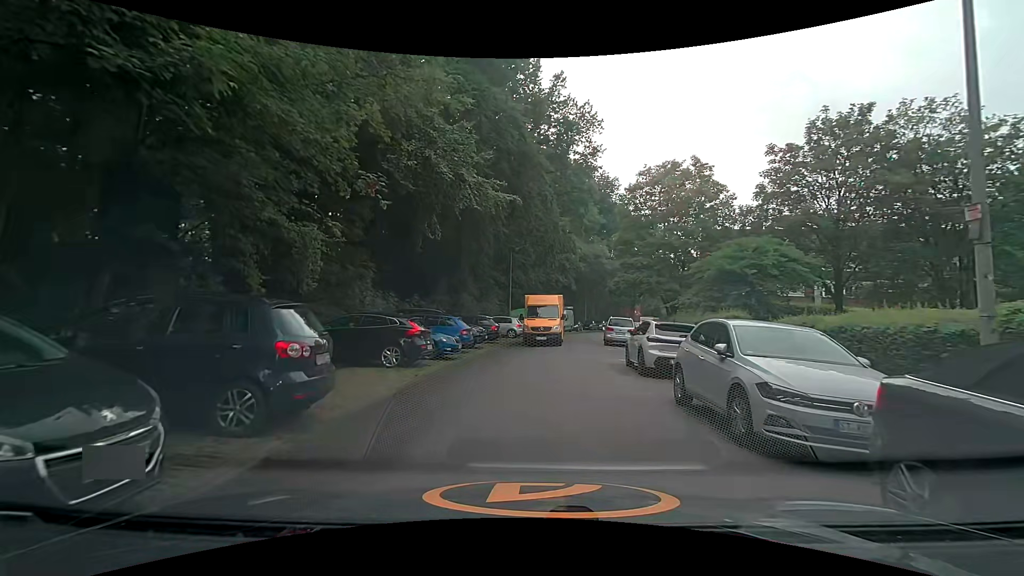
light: Day
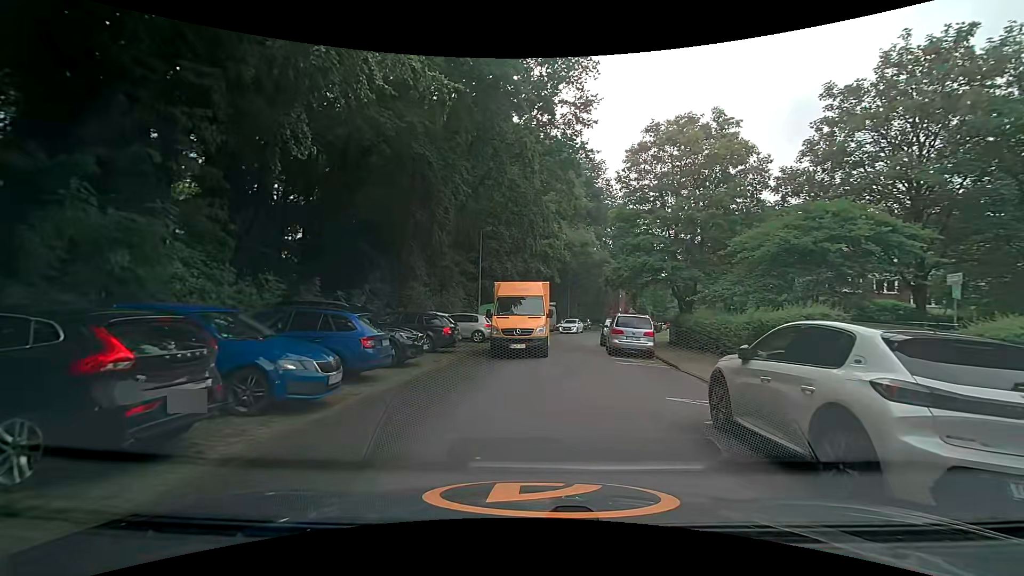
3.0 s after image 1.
(+0.3, +9.0) m; +3°
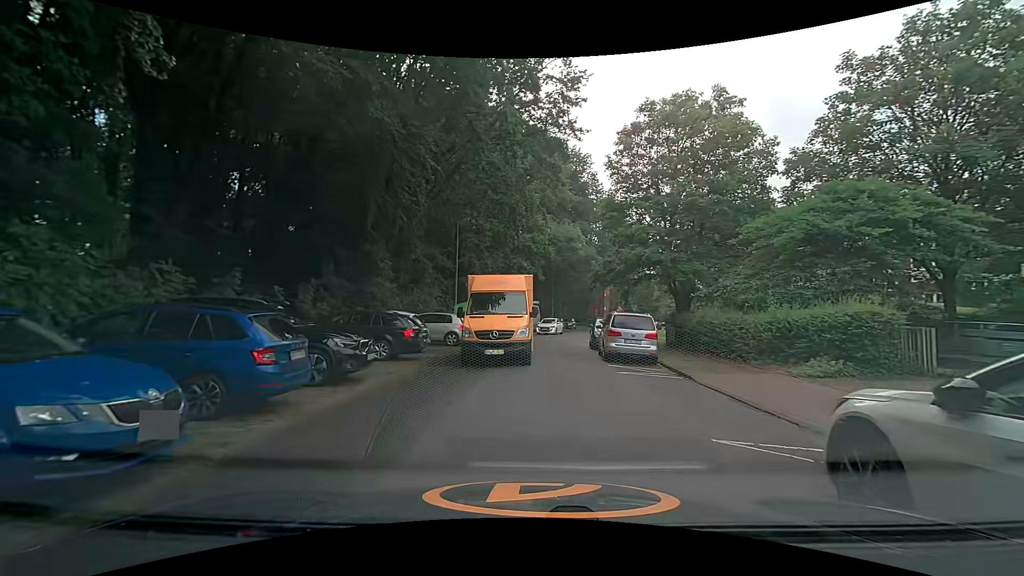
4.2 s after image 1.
(+0.1, +3.2) m; +4°
